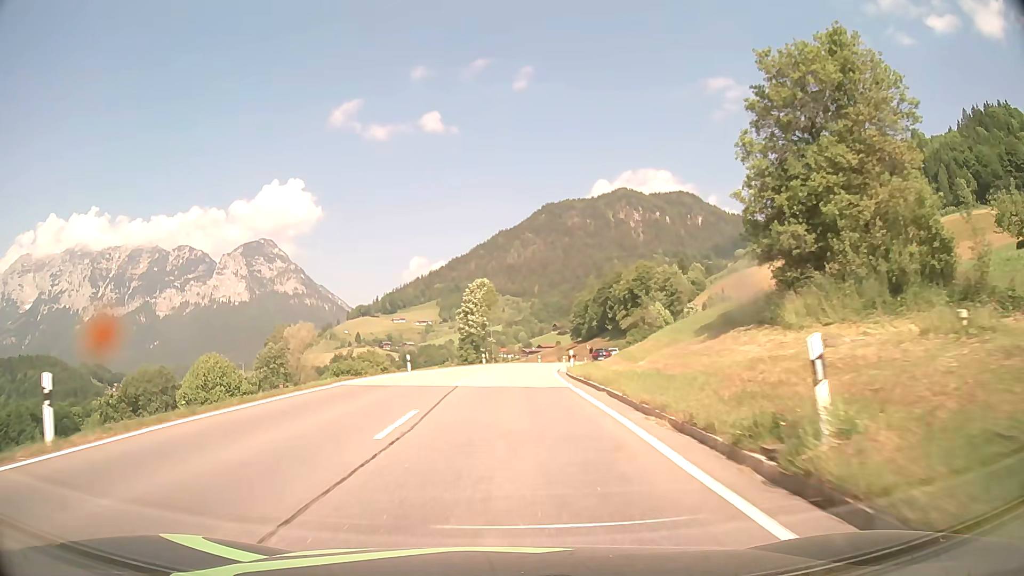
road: primary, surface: asphalt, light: Day
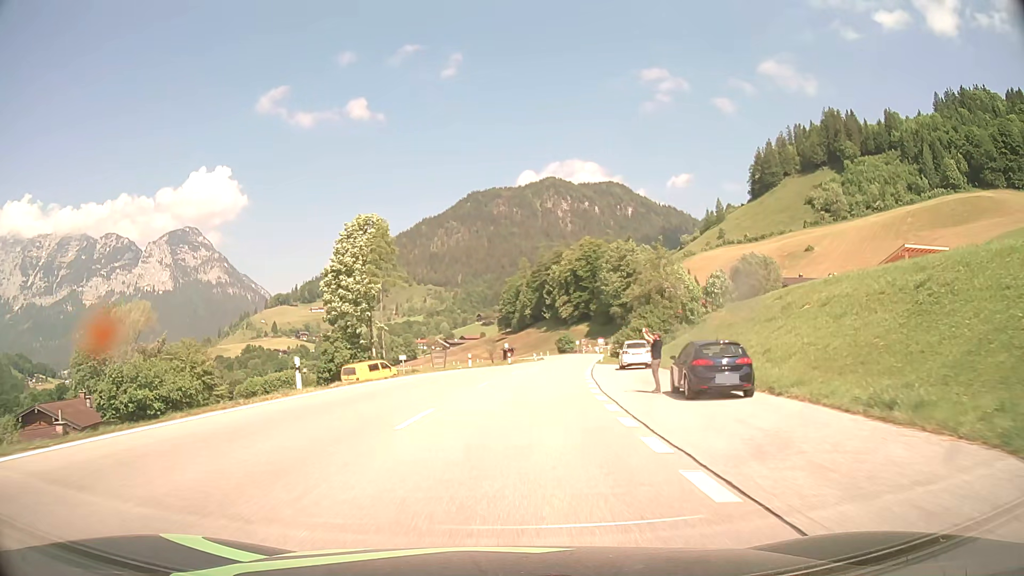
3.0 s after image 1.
(+1.1, +46.5) m; +6°
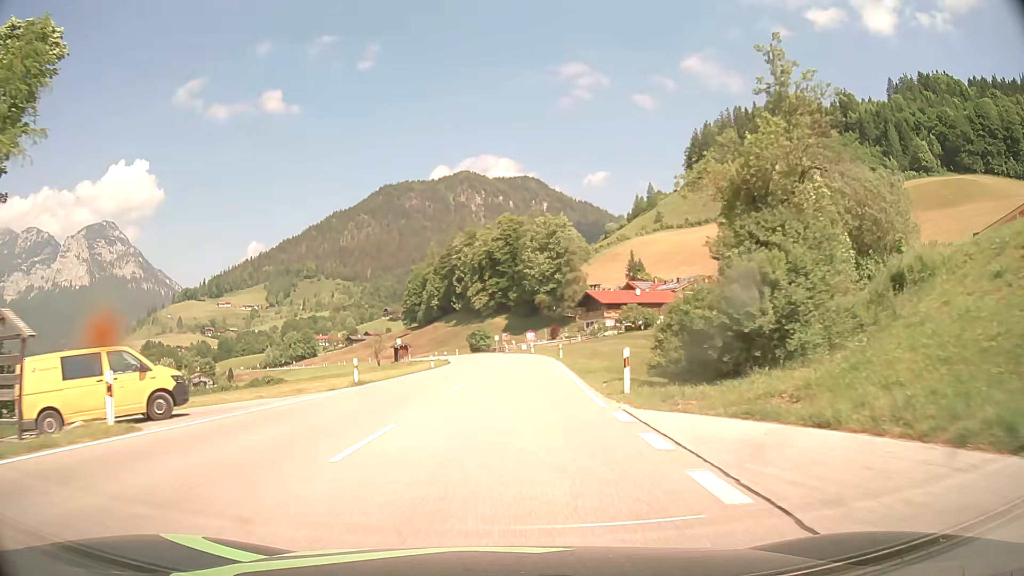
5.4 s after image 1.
(+2.7, +39.2) m; +8°
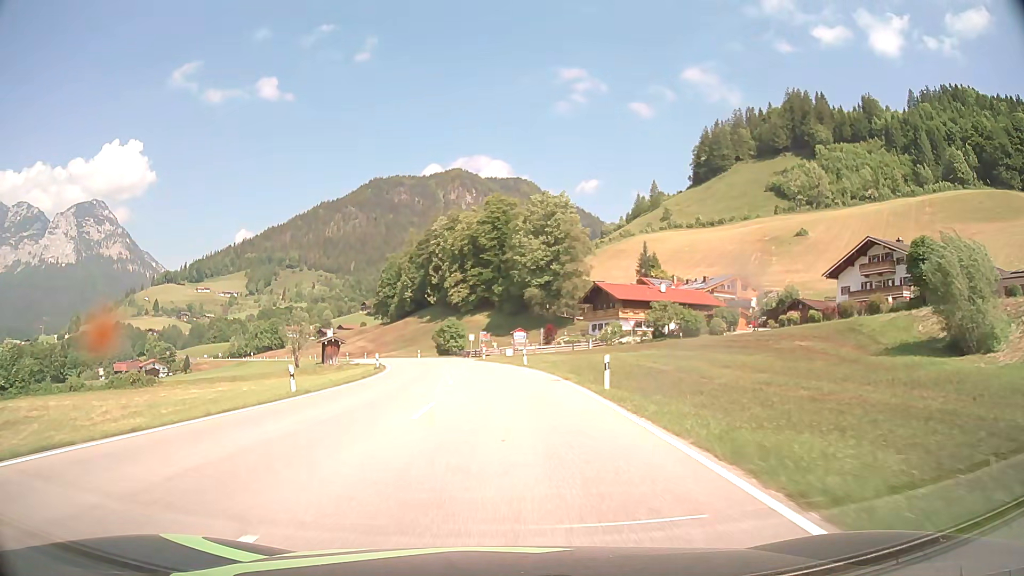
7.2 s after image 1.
(+0.6, +31.2) m; +1°
